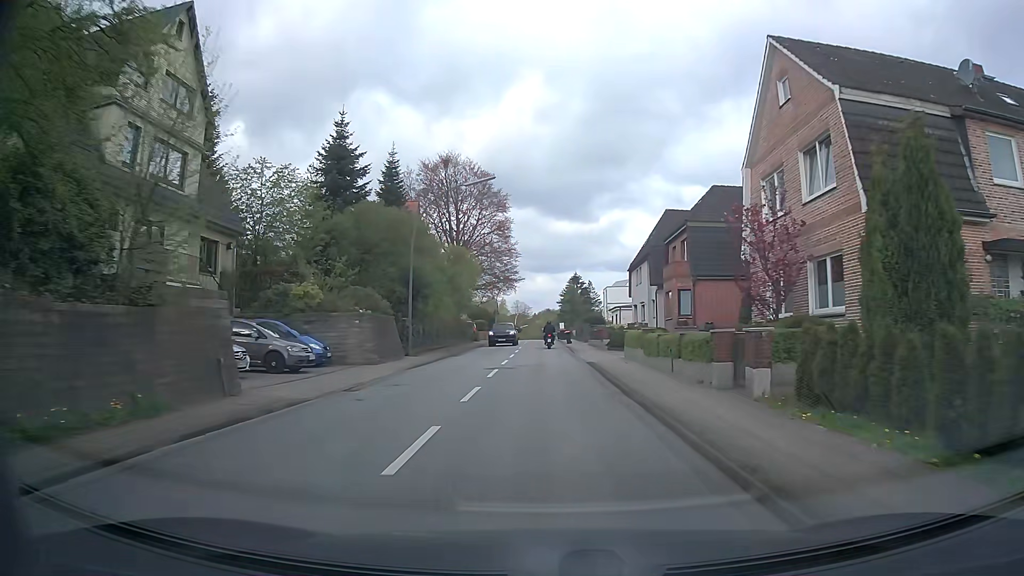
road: secondary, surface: asphalt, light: Day
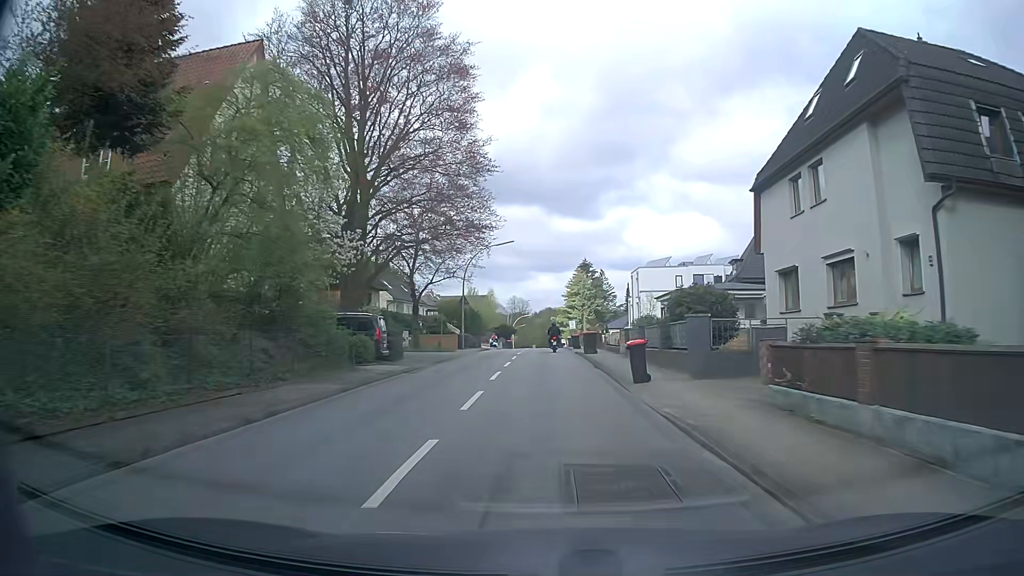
(0.0, +37.3) m; 0°
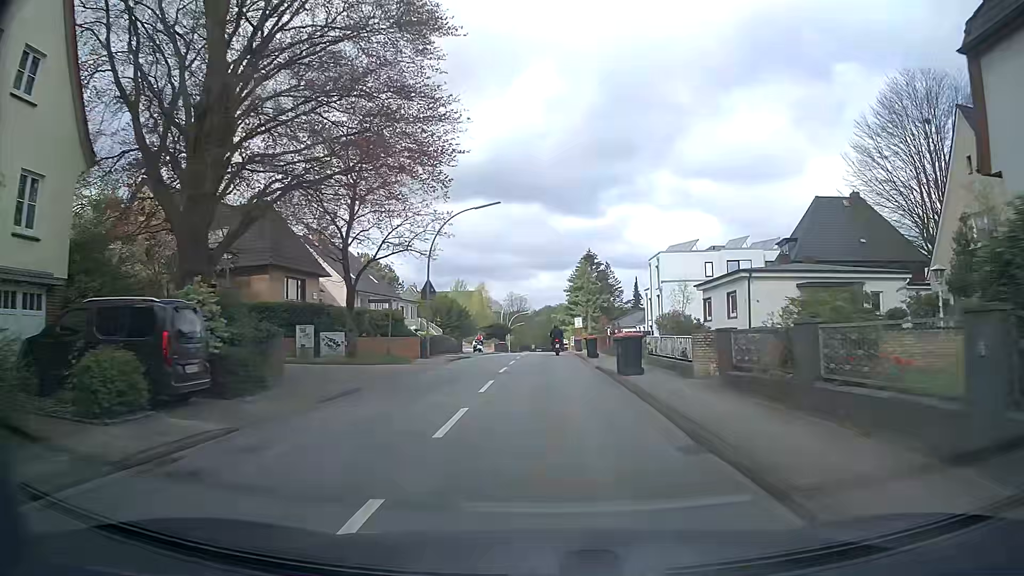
(0.0, +14.9) m; -1°
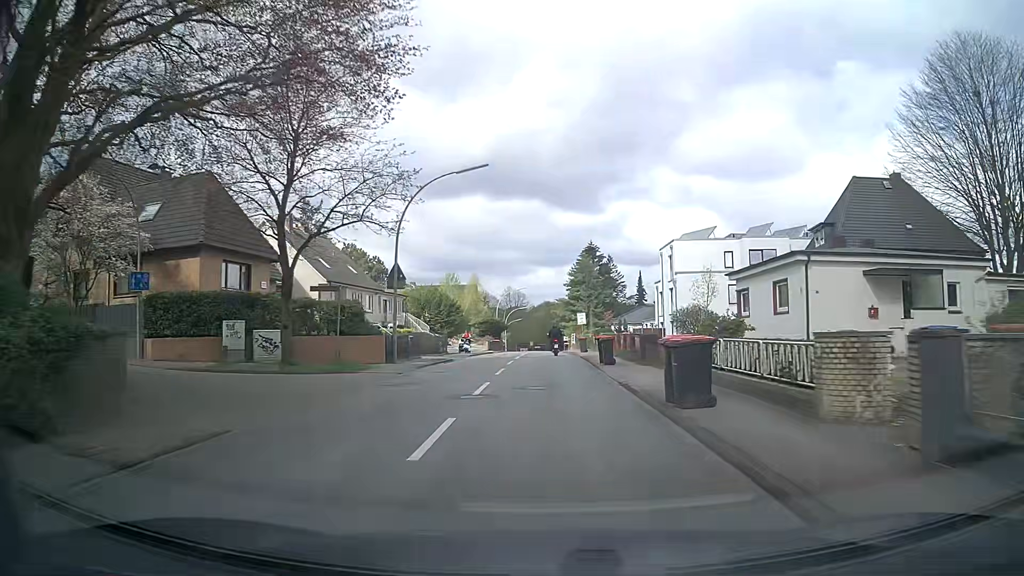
(0.0, +7.4) m; +1°
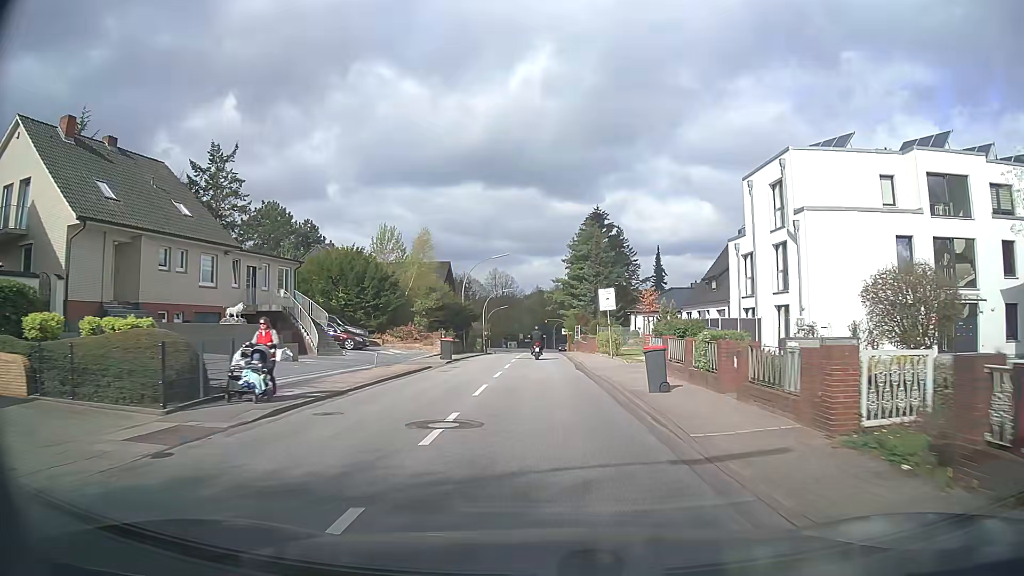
(-0.1, +29.3) m; 0°
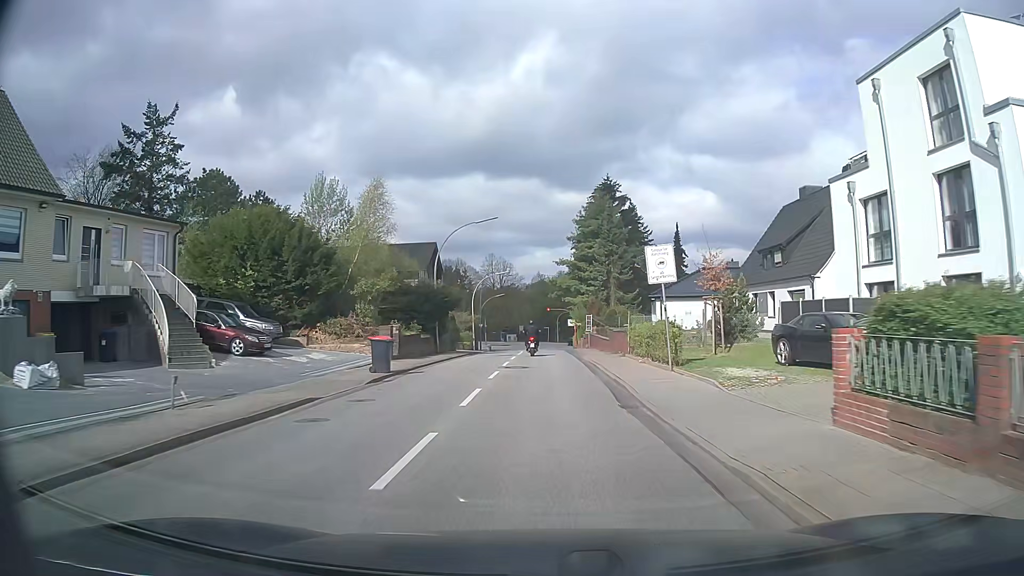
(+0.1, +14.5) m; 0°
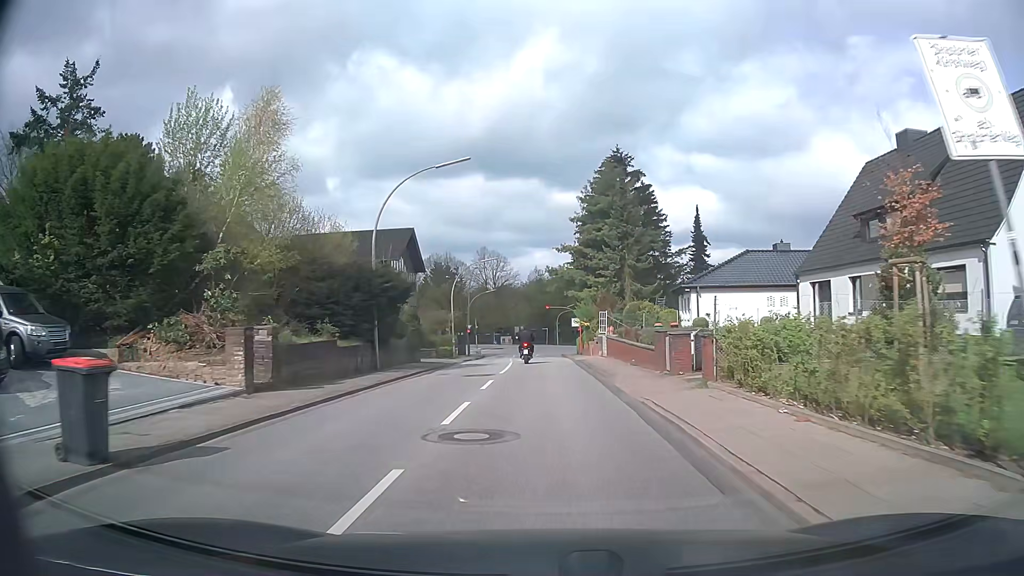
(0.0, +13.9) m; 0°
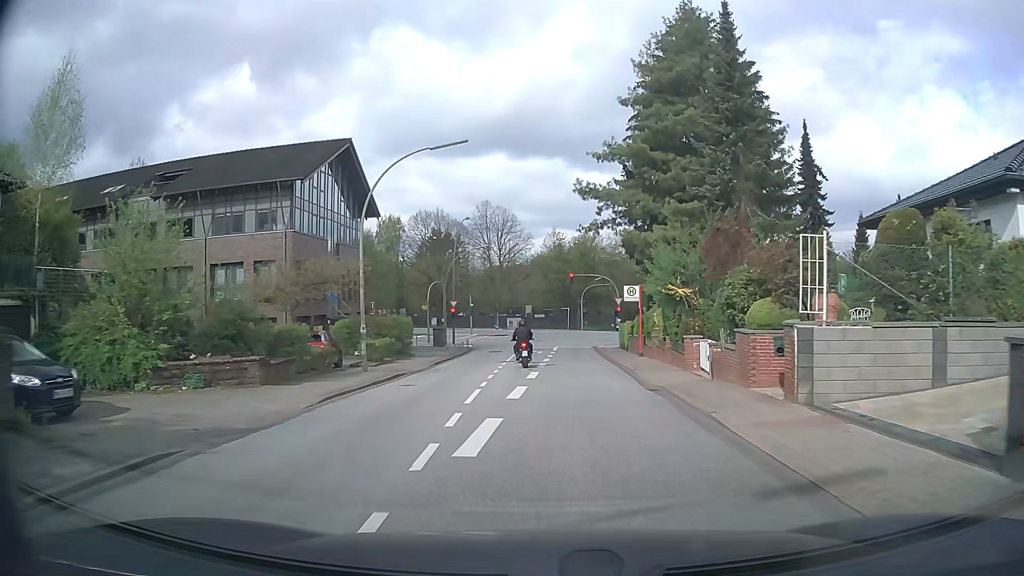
(-0.3, +30.0) m; -2°
